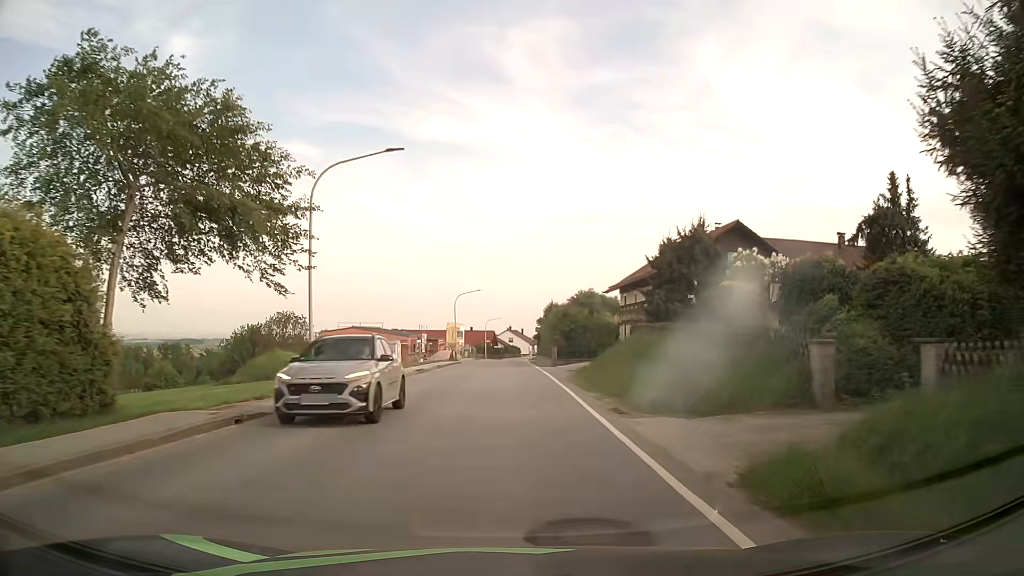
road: secondary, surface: asphalt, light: Day
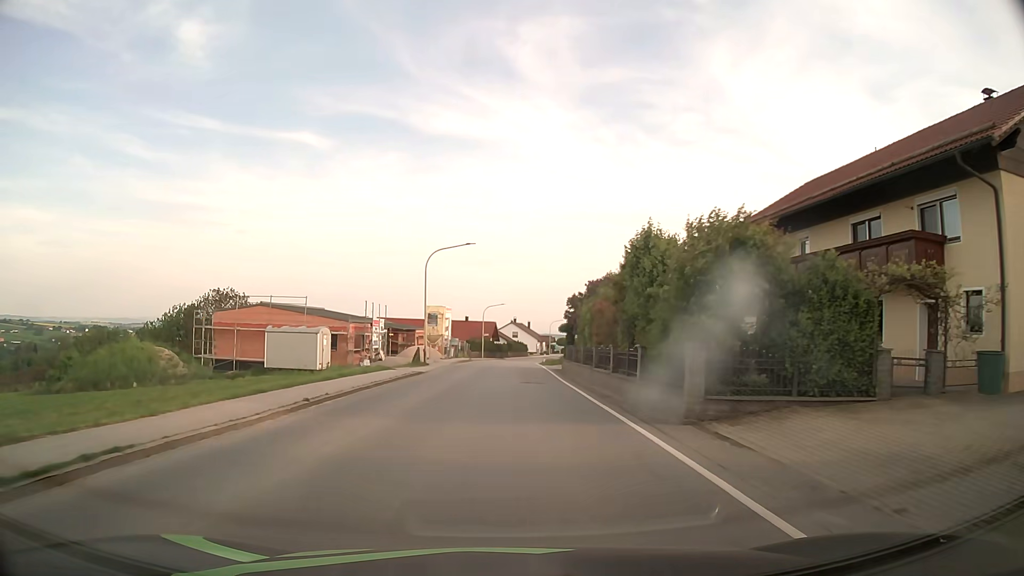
(-0.2, +30.4) m; 0°
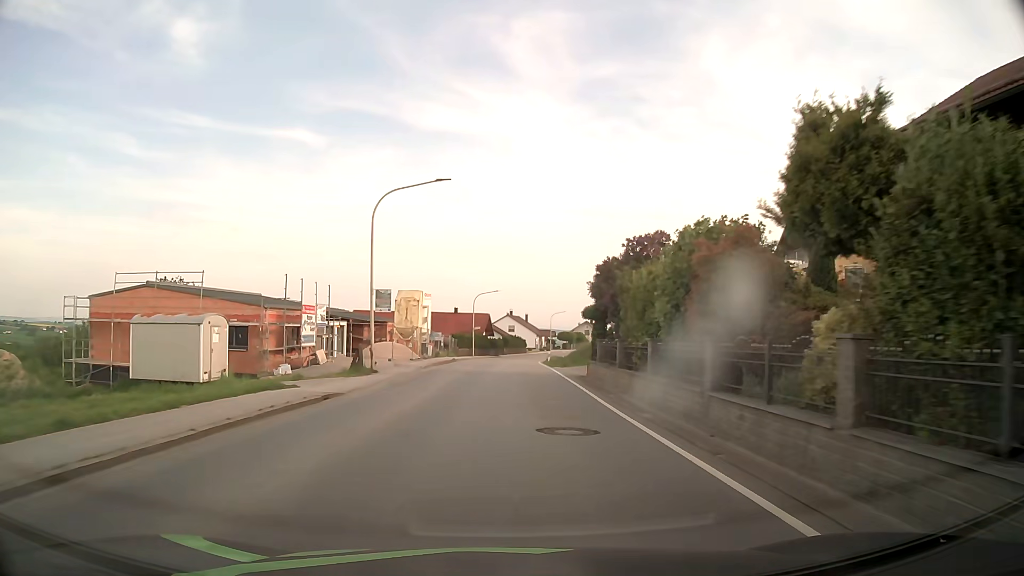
(+0.1, +15.3) m; +1°
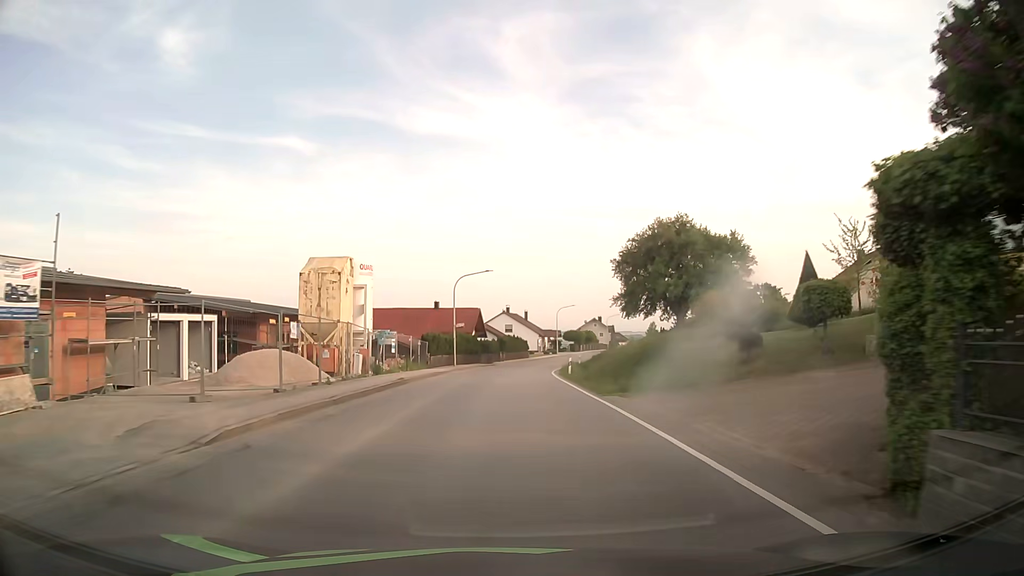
(+0.1, +23.0) m; 0°
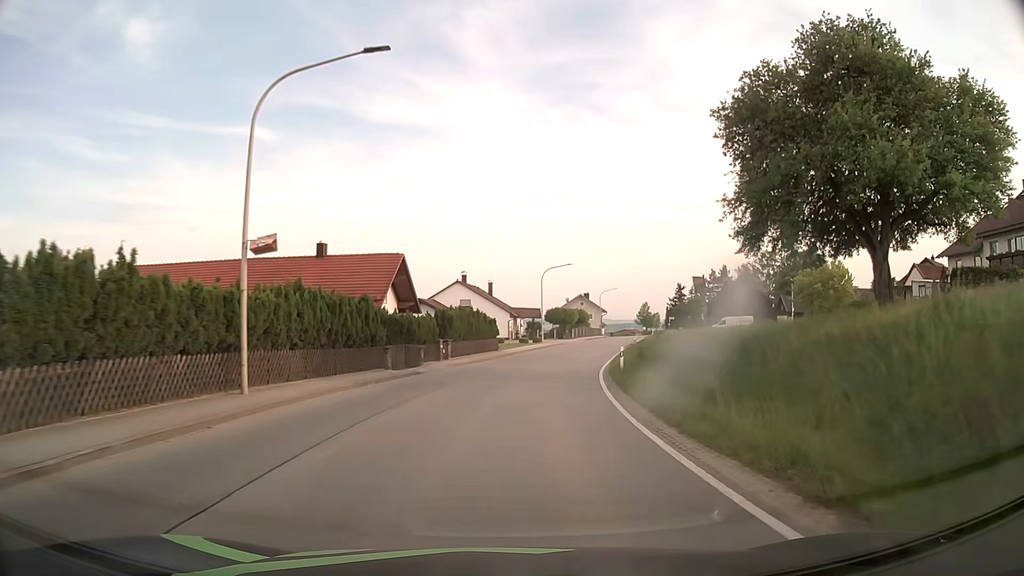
(+0.6, +38.5) m; +3°
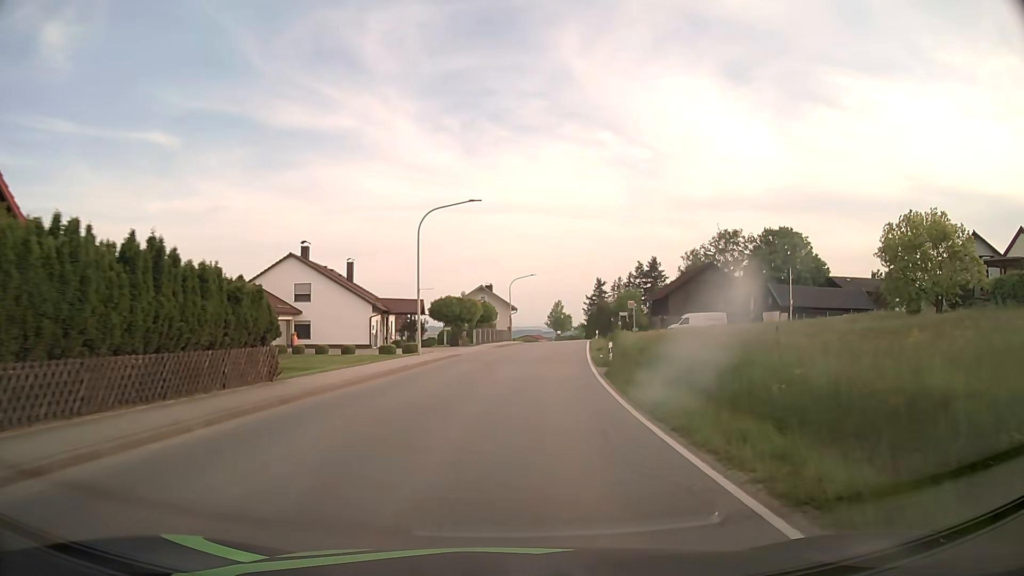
(+2.2, +30.6) m; +9°
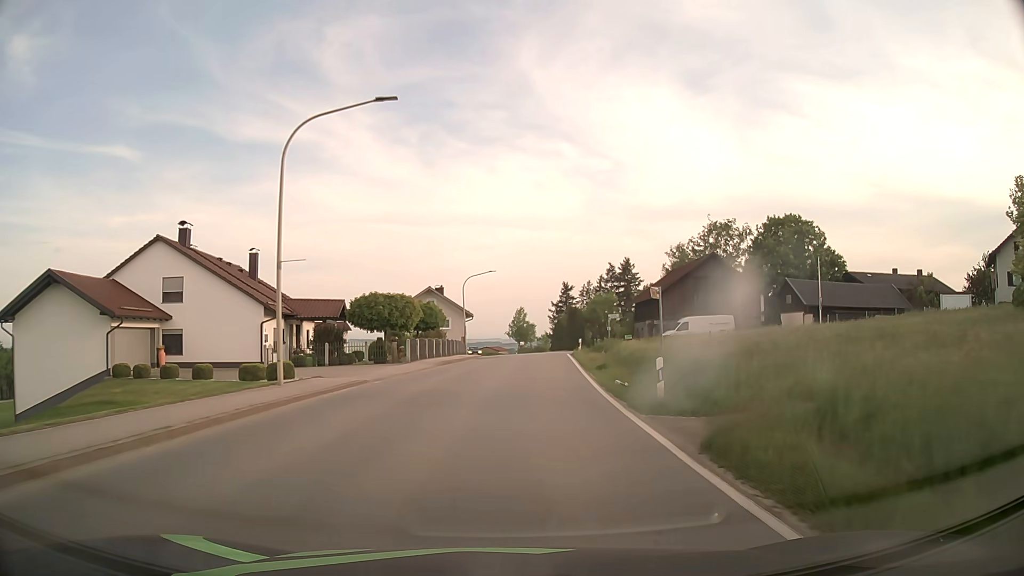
(+0.5, +15.2) m; +3°
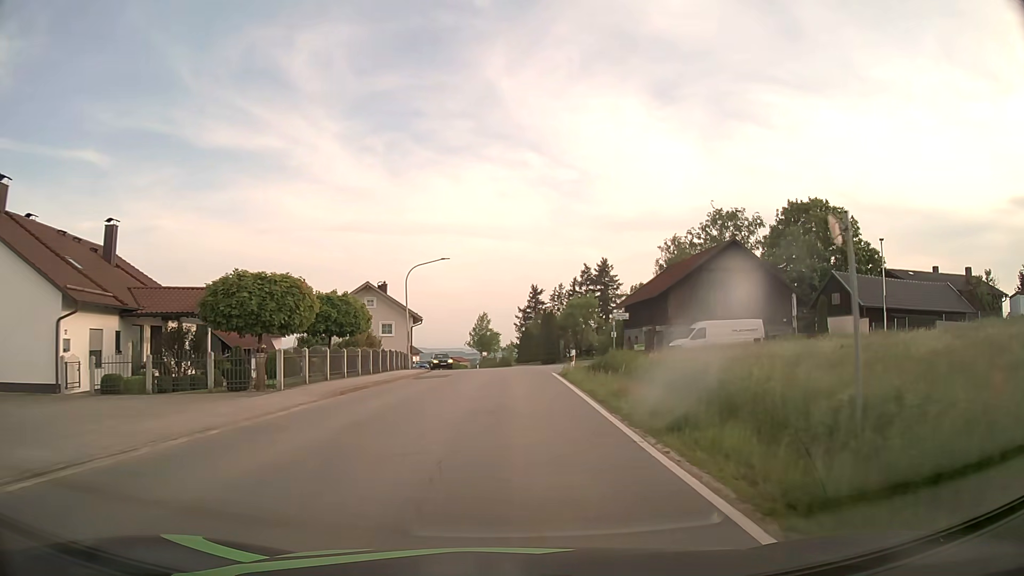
(+0.4, +15.0) m; +3°
